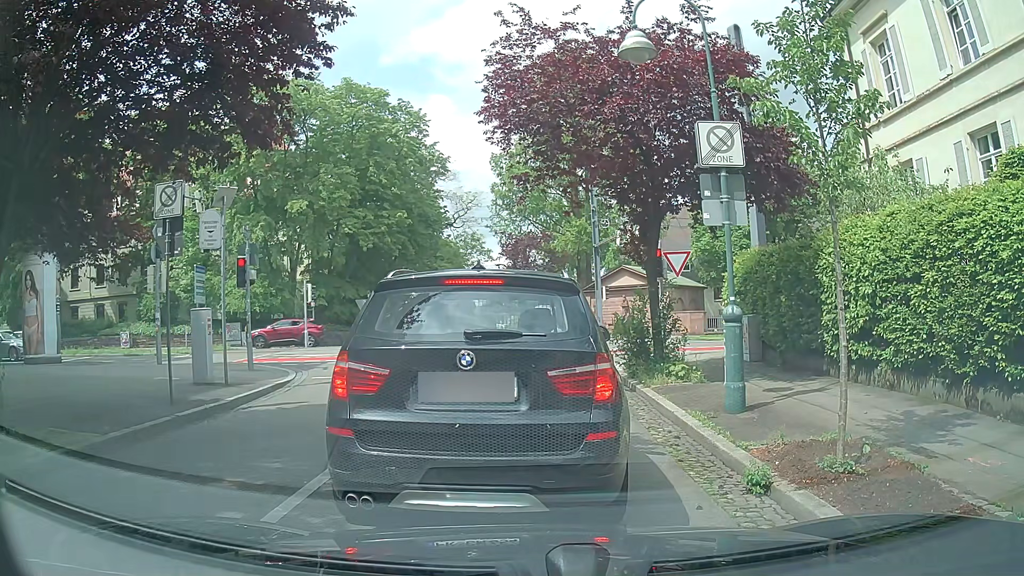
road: residential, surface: asphalt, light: Day
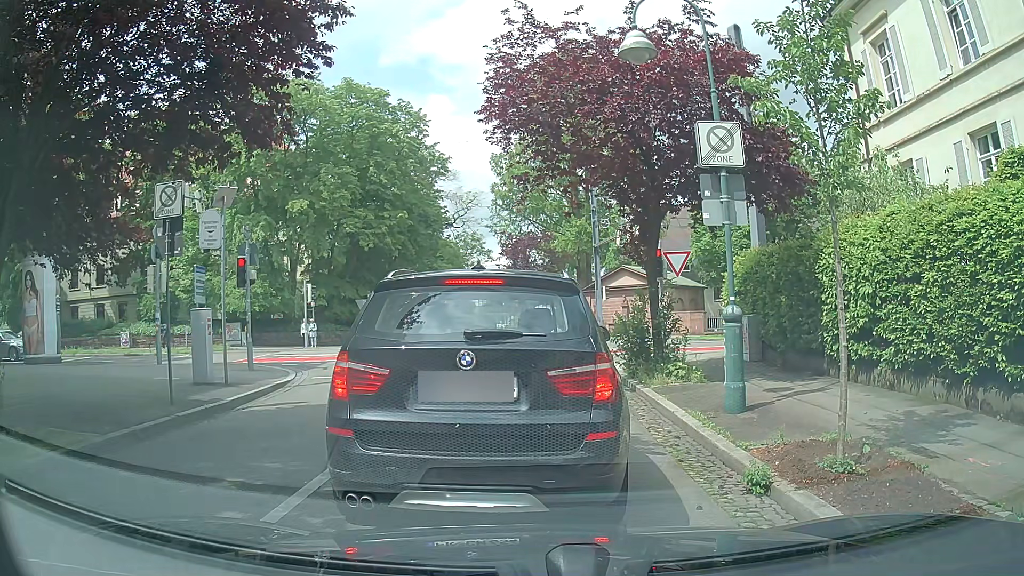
(0.0, 0.0) m; 0°
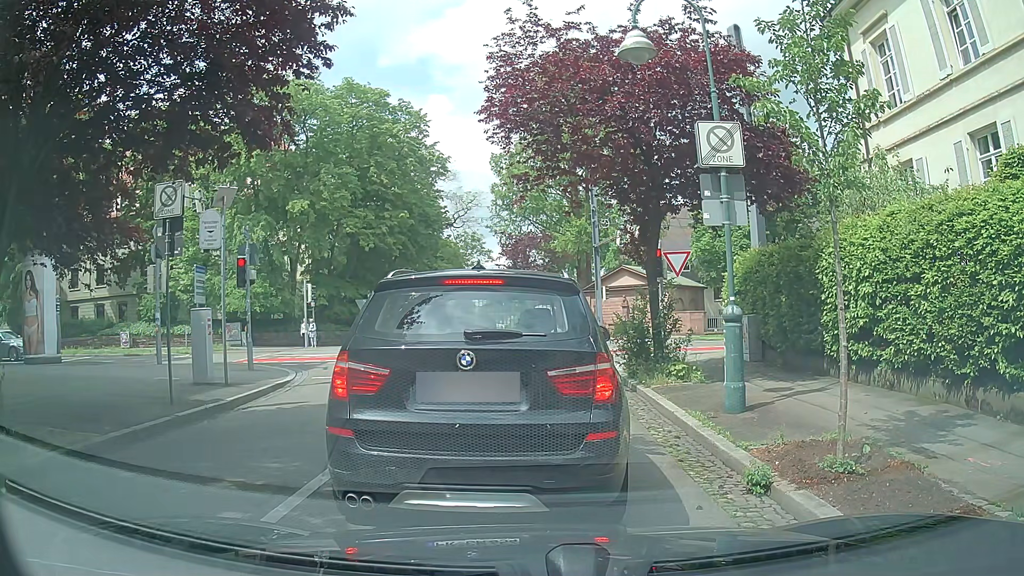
(0.0, 0.0) m; 0°
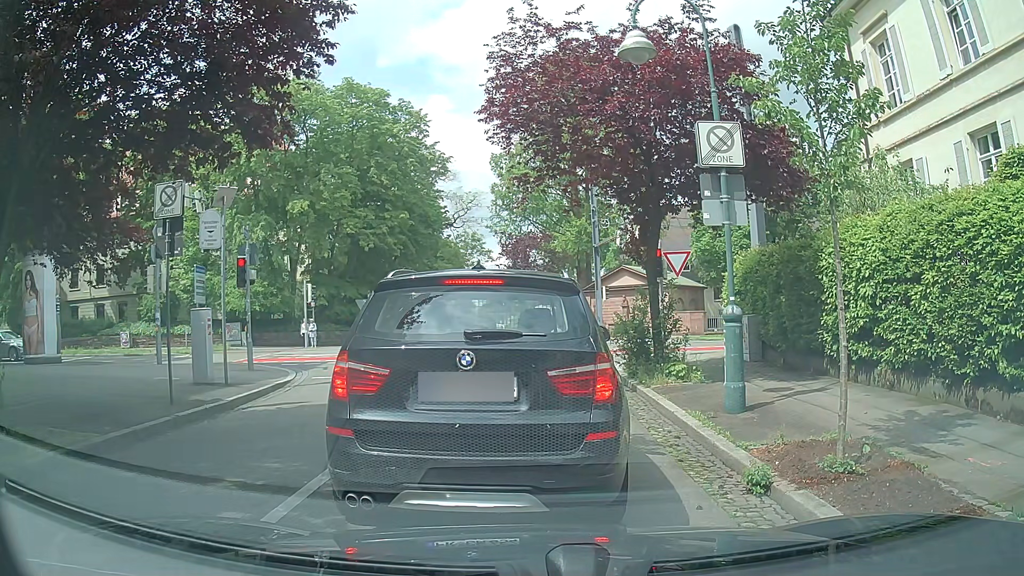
(0.0, 0.0) m; 0°
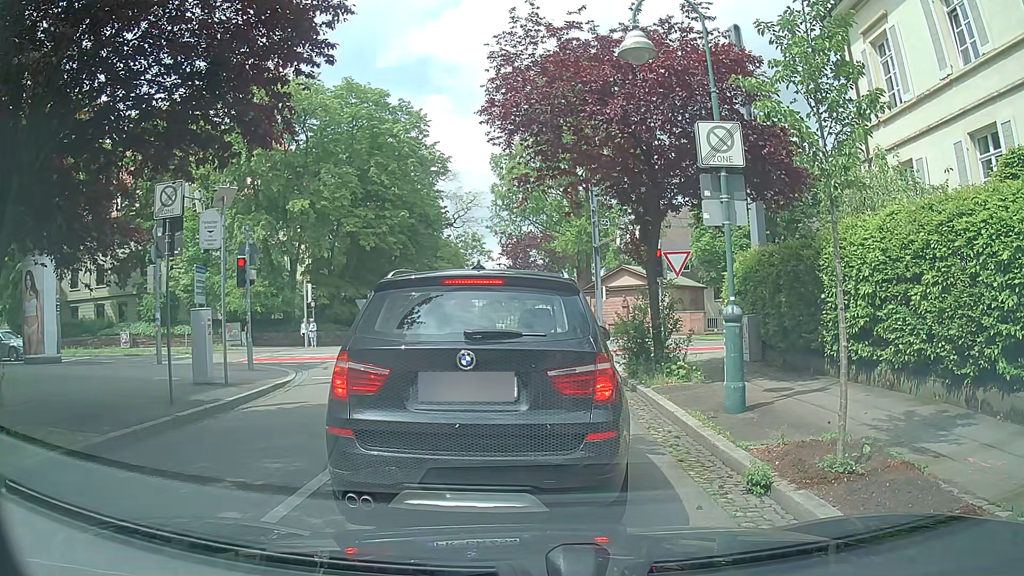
(0.0, 0.0) m; 0°
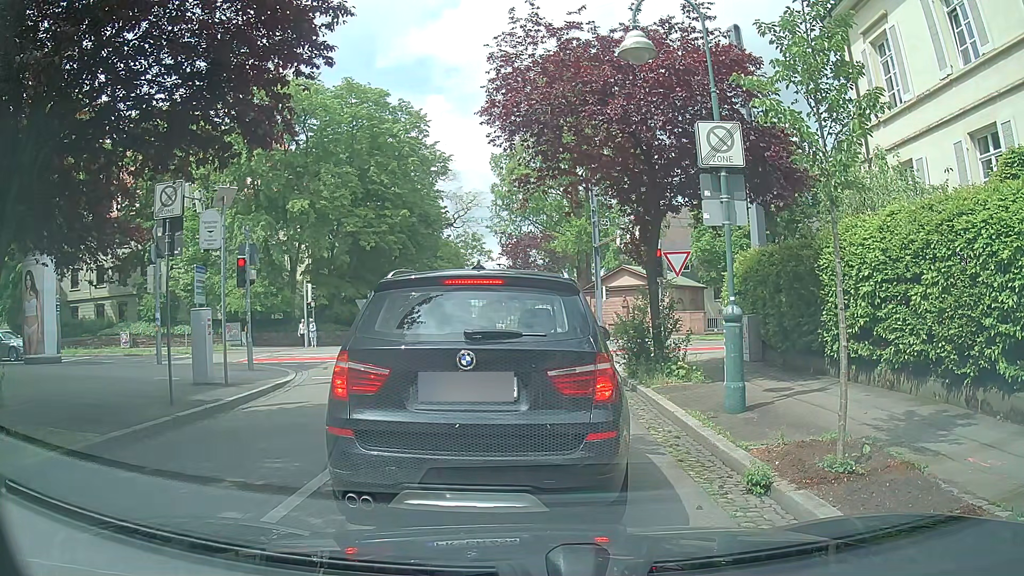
(0.0, 0.0) m; 0°
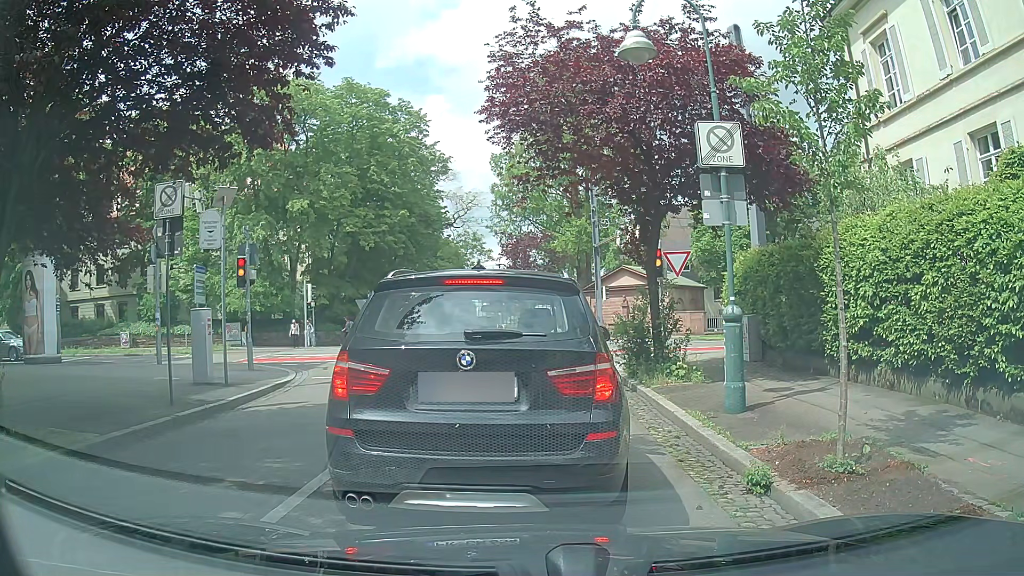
(0.0, 0.0) m; 0°
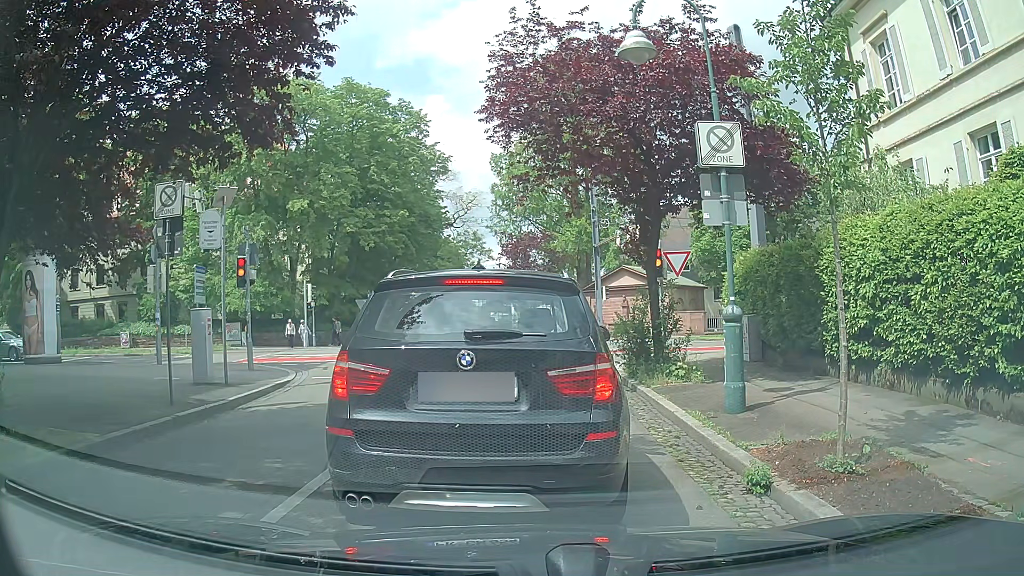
(0.0, 0.0) m; 0°
